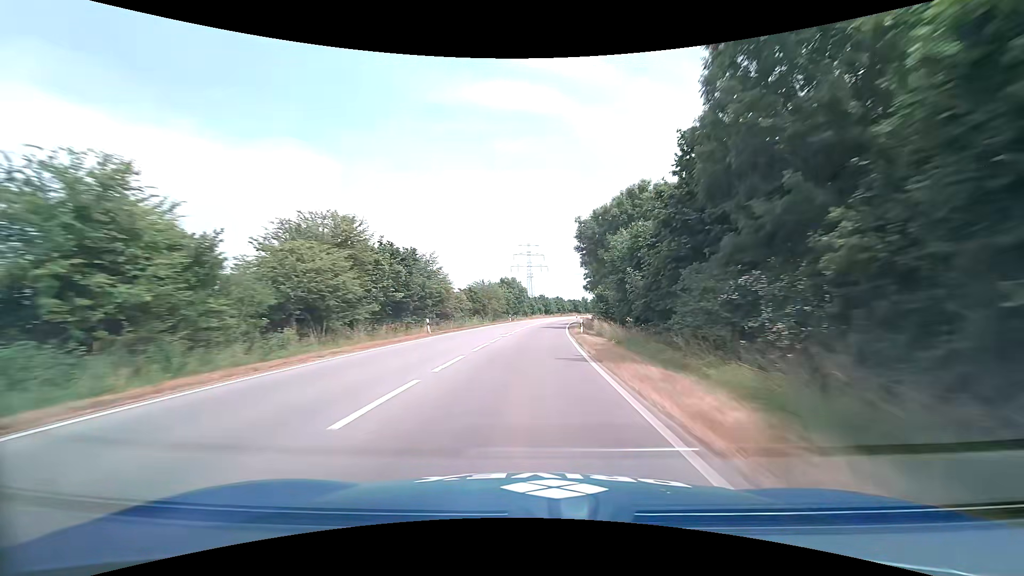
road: primary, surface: asphalt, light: Day
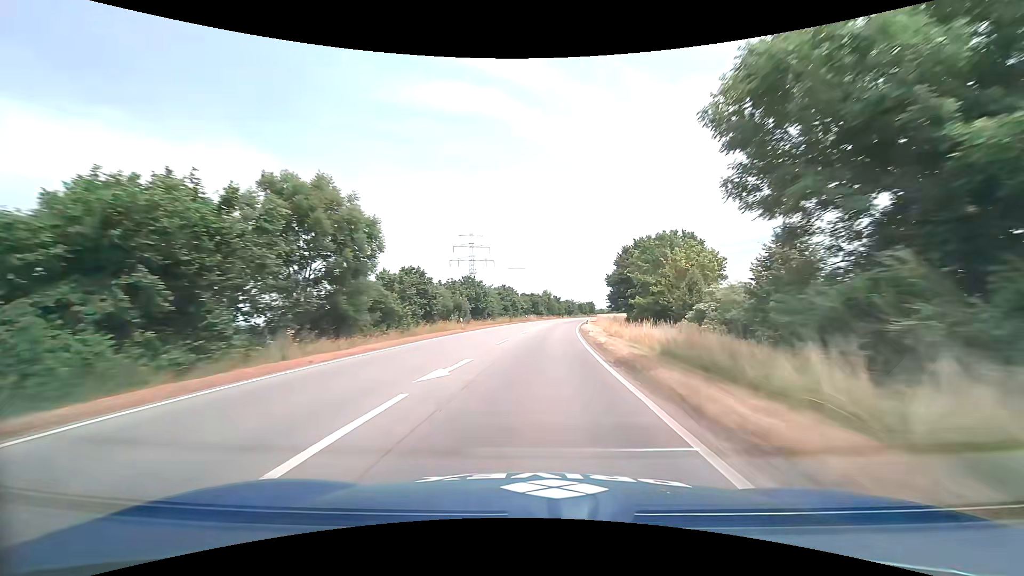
(+4.1, +72.1) m; +6°
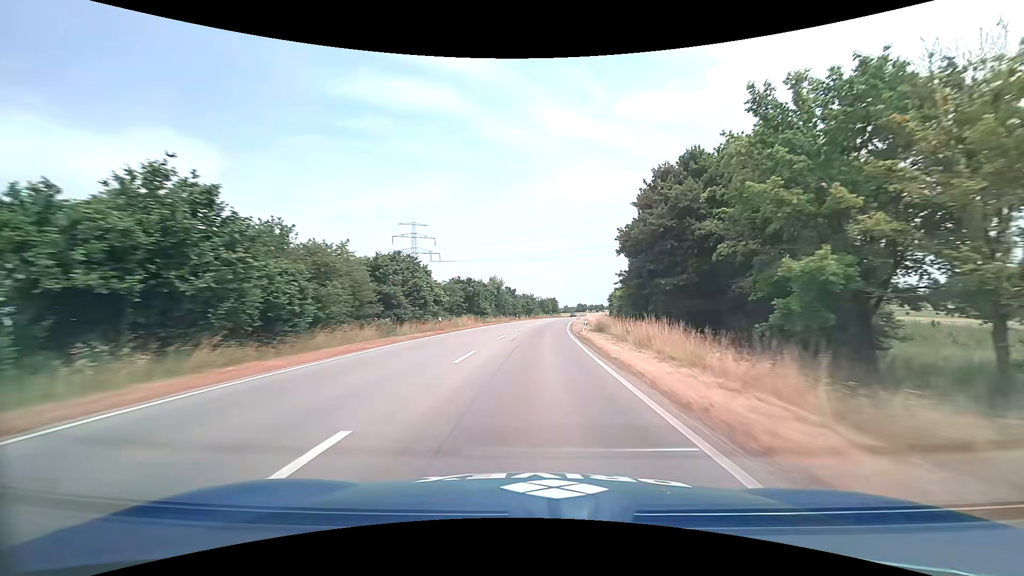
(+2.3, +44.2) m; +6°
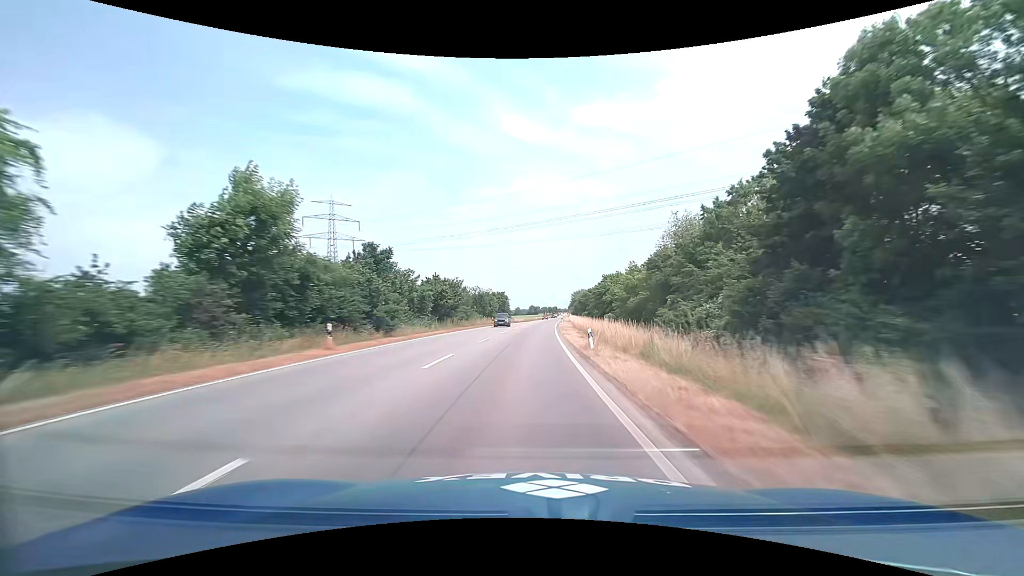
(+2.9, +59.9) m; +5°
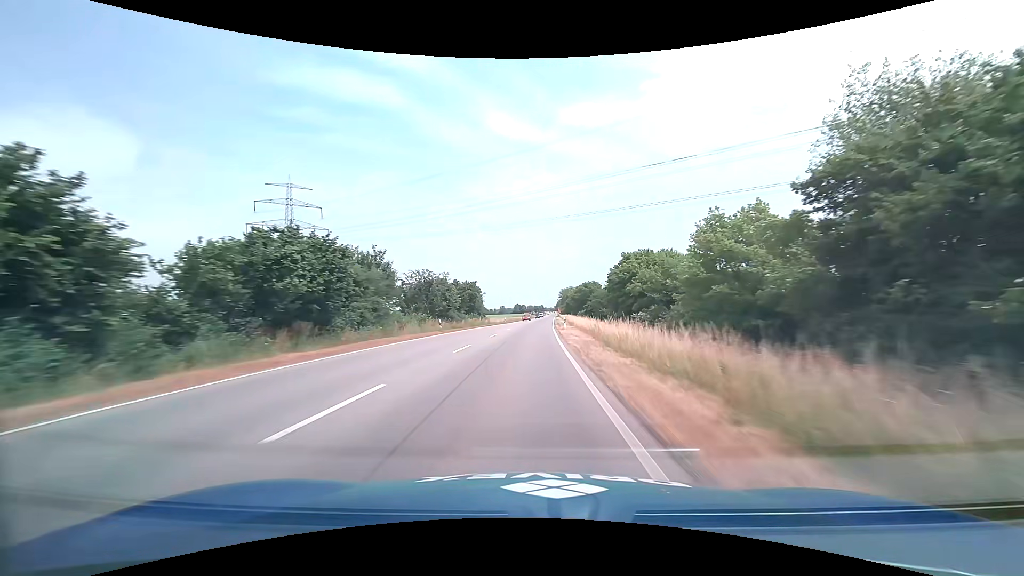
(+0.5, +30.4) m; +2°
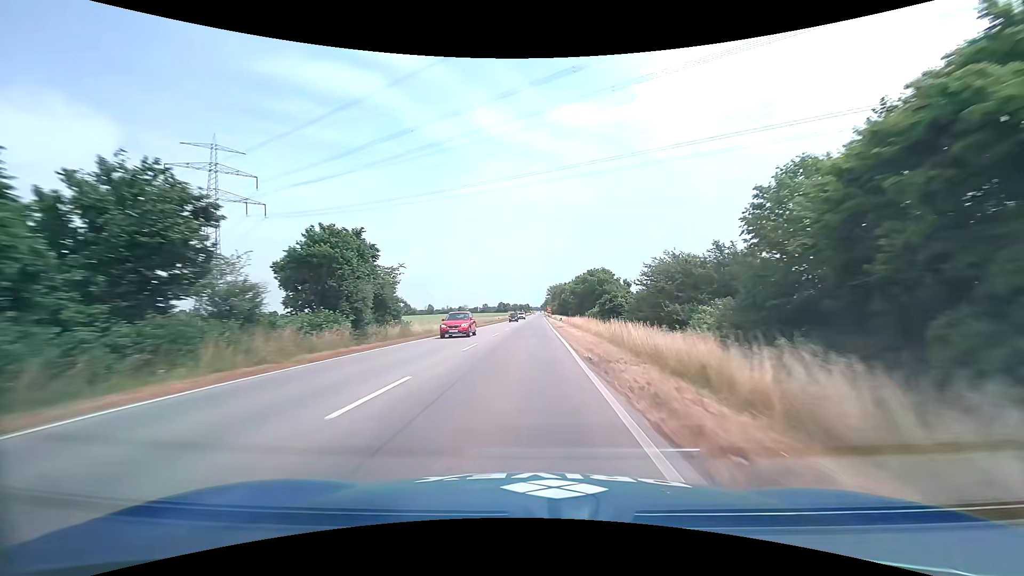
(+0.7, +46.2) m; +2°
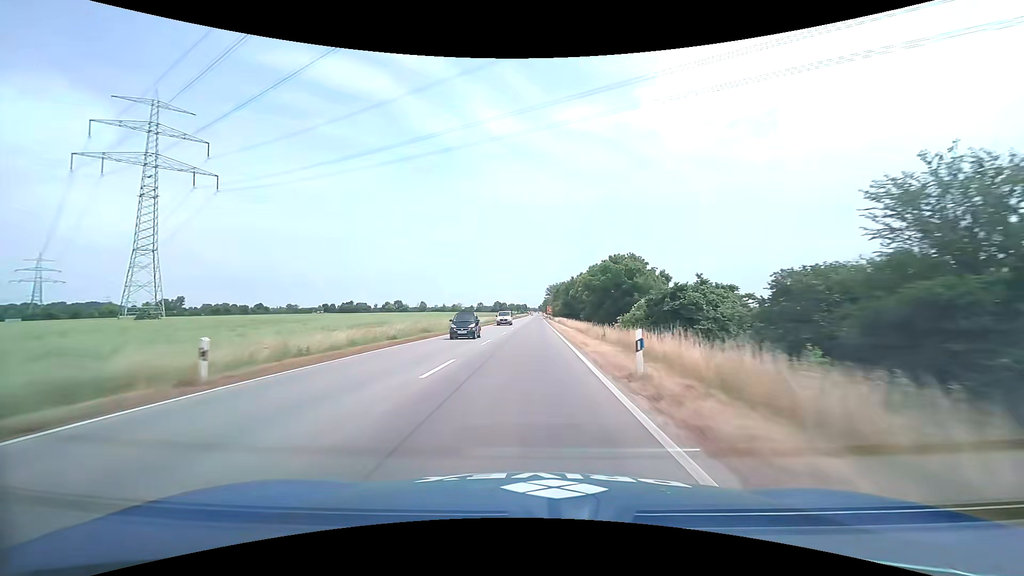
(+0.1, +31.2) m; 0°
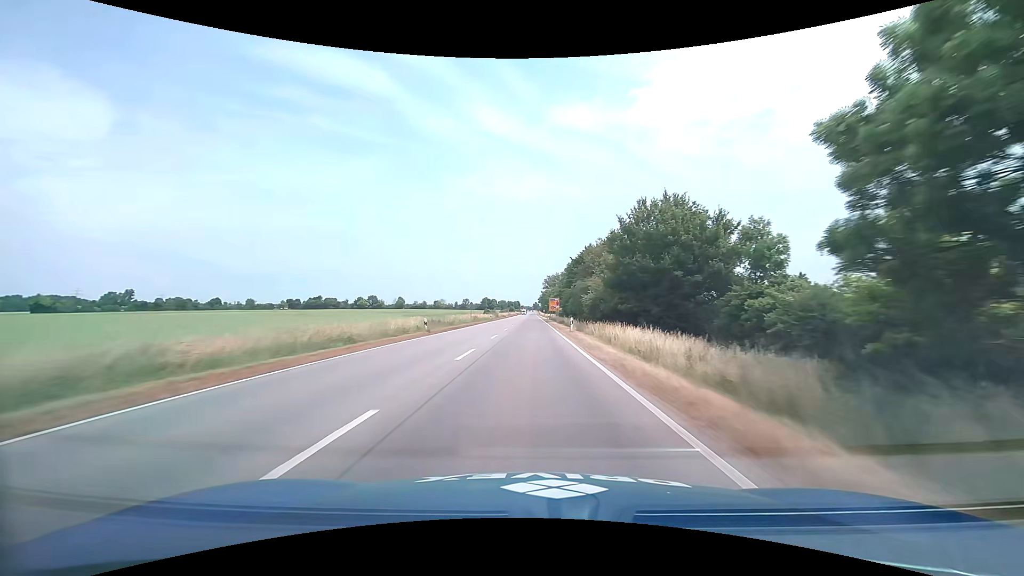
(+0.8, +79.1) m; +1°
(0, +10) (0, +20) (0, +30) (0, +40) (0, +50) (0, +60) (0, +70) (0, +80) (0, +90) (0, +100) m
